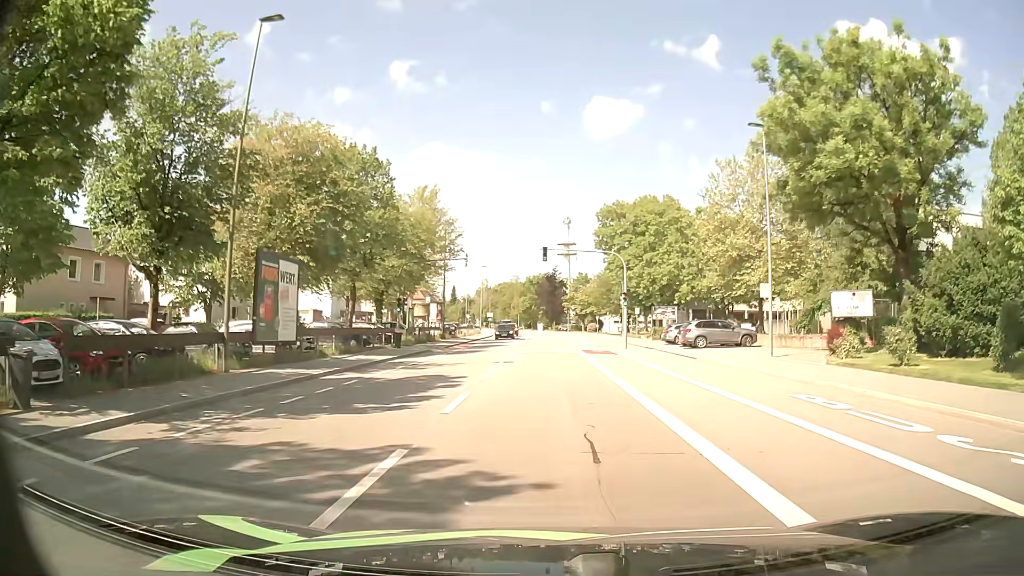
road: tertiary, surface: asphalt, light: Day
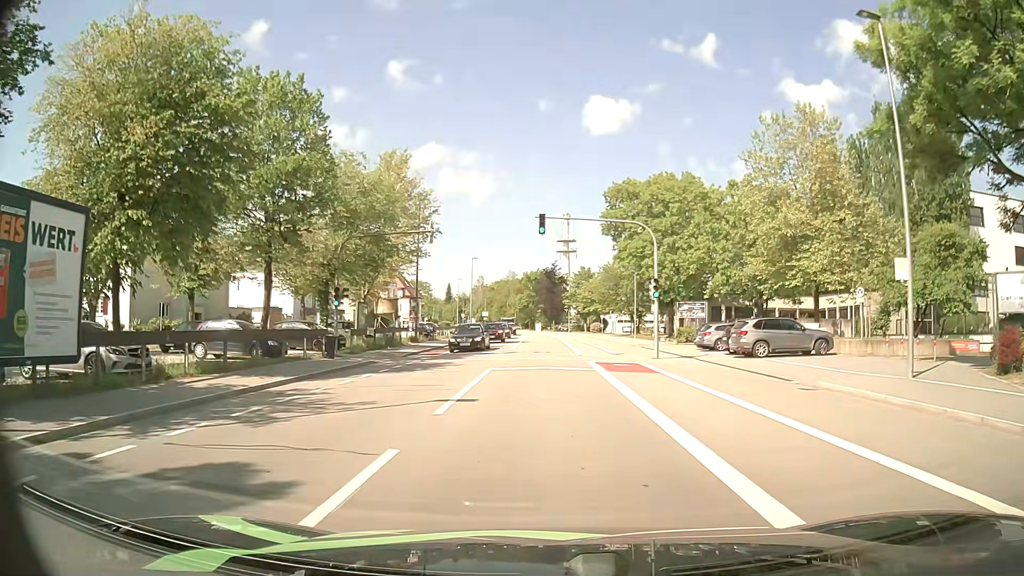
(0.0, +12.0) m; 0°
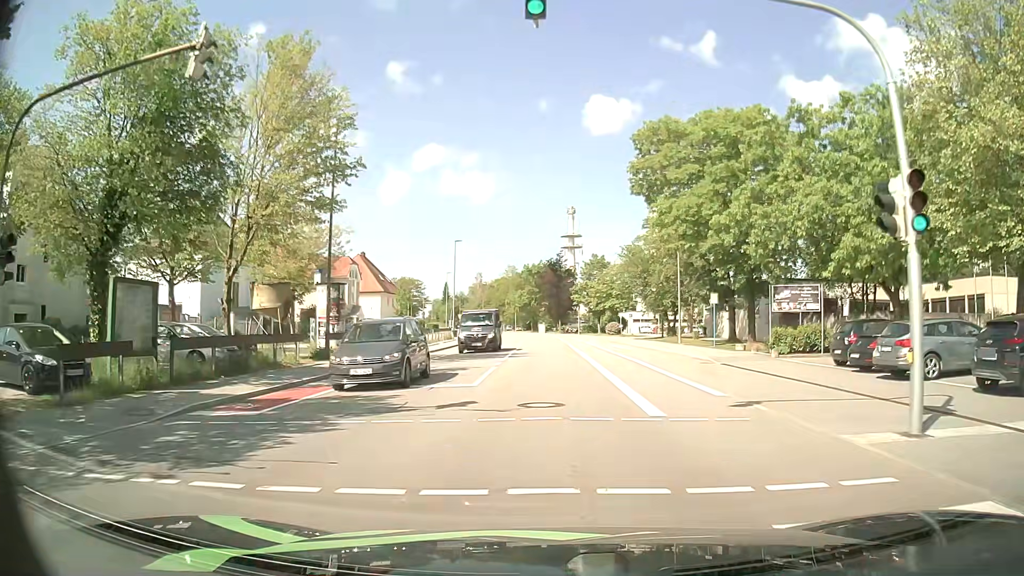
(0.0, +20.6) m; 0°
(0, +10) (0, +20) (0, +30) (0, +40) (0, +50) (0, +60) (0, +70) (-1, +80) (-2, +90) (-3, +100) m
